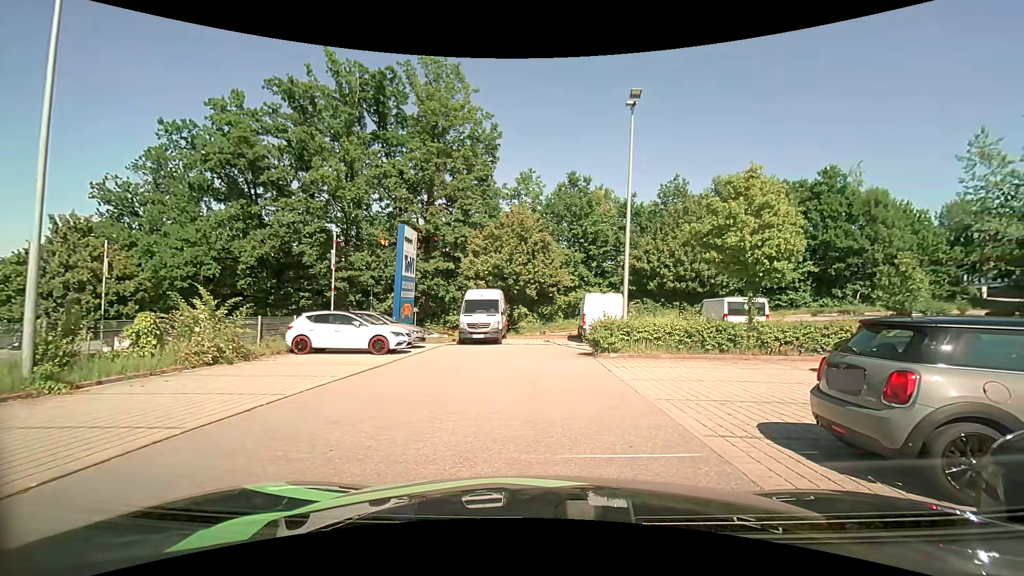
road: service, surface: asphalt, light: Day
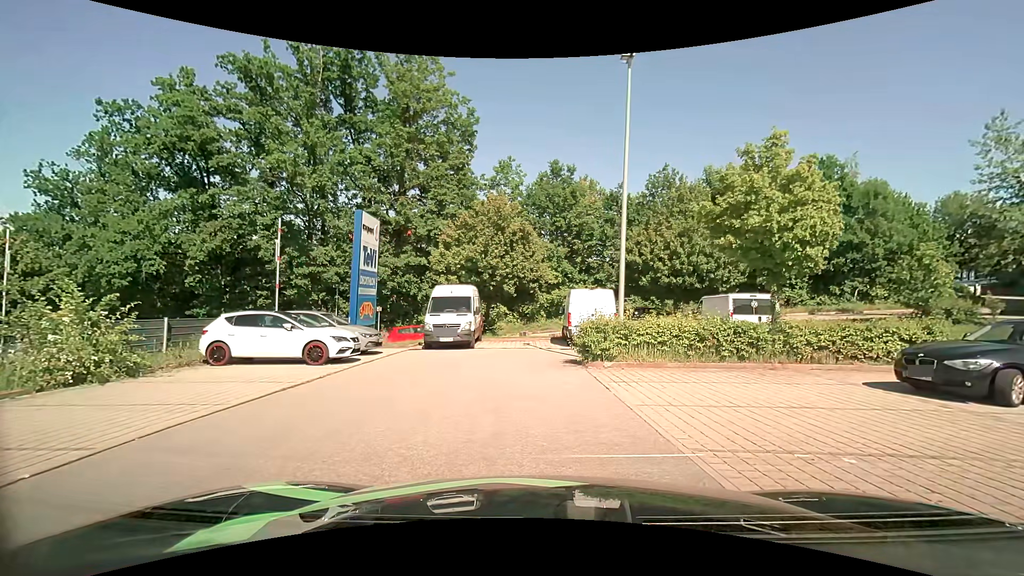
(+0.1, +3.2) m; +1°
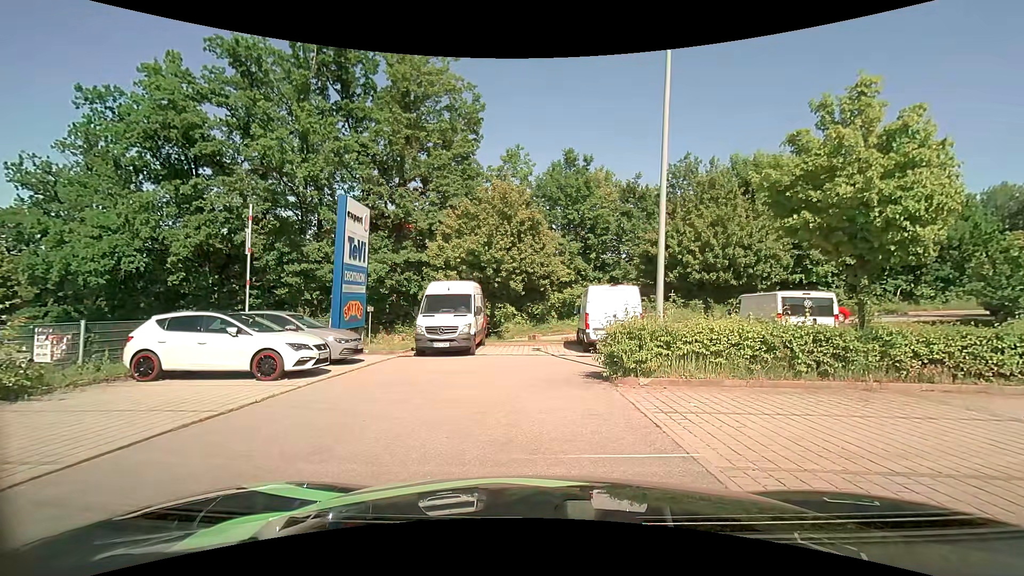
(0.0, +2.9) m; +1°
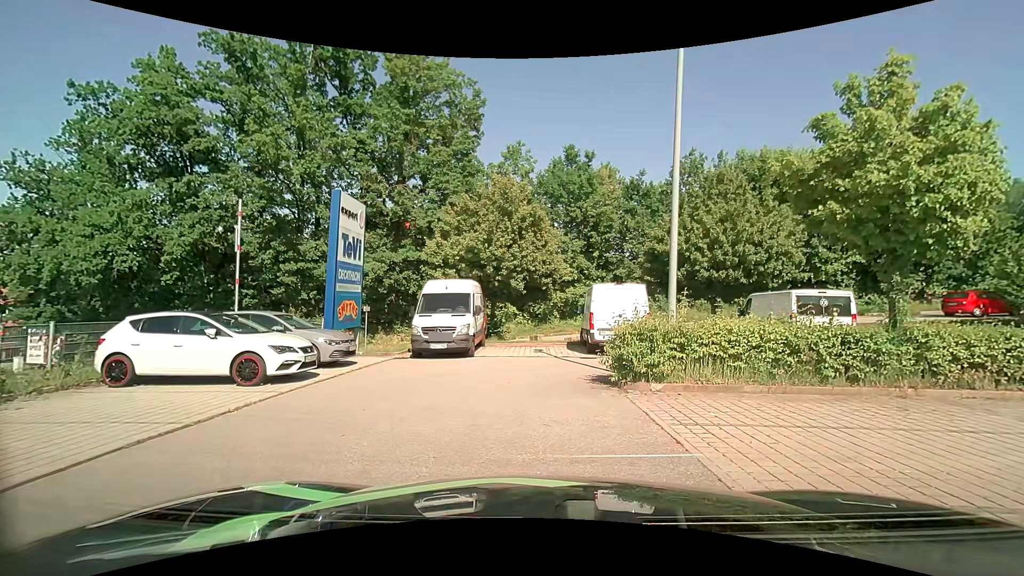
(0.0, +0.8) m; 0°
